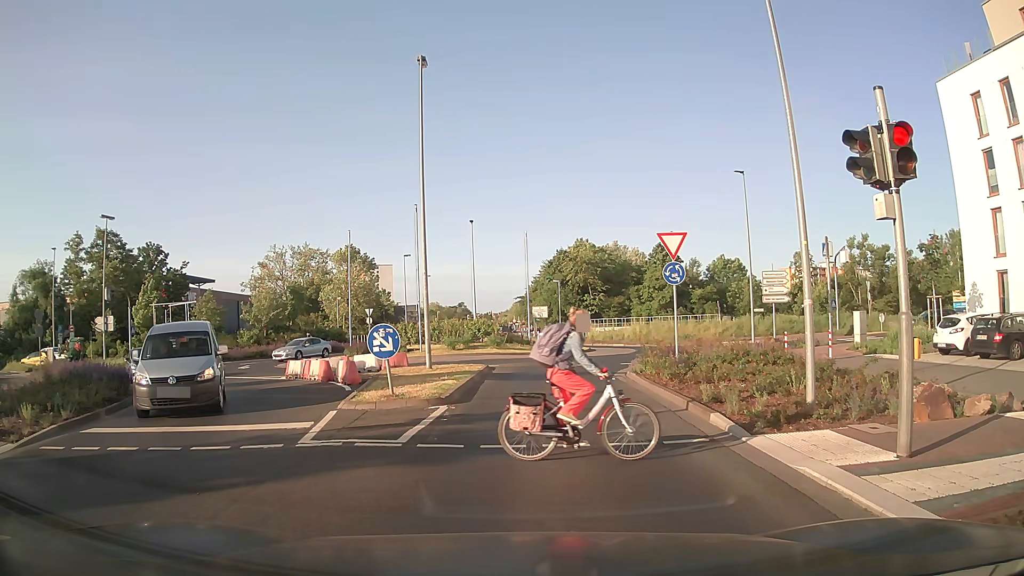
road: secondary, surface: asphalt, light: Day
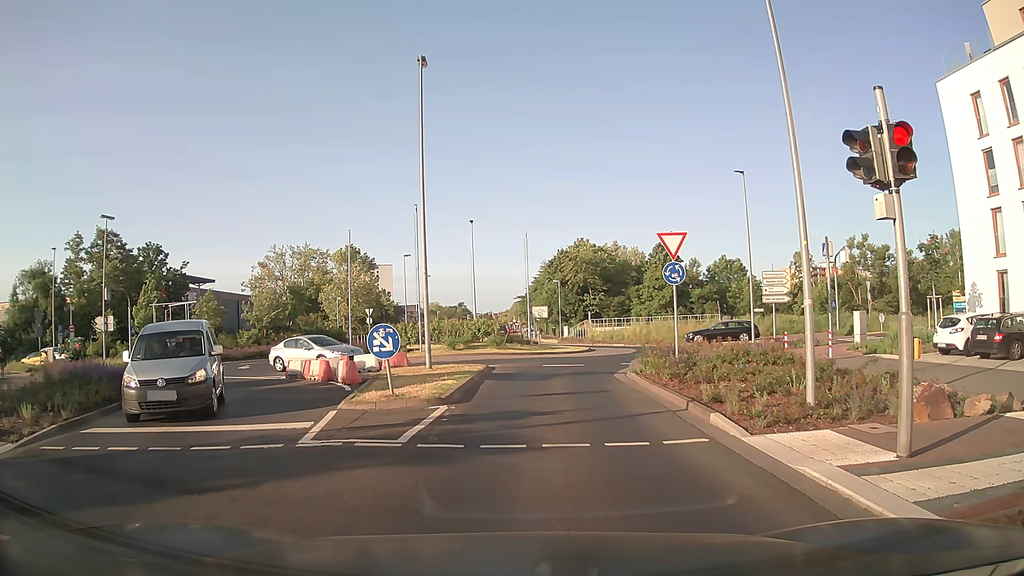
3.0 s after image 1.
(0.0, 0.0) m; 0°
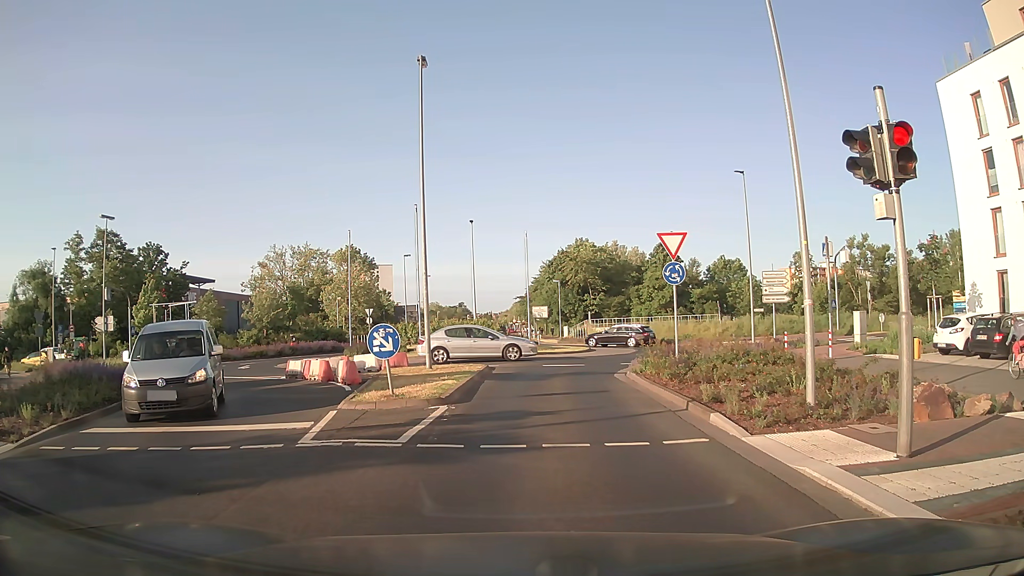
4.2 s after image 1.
(0.0, 0.0) m; 0°
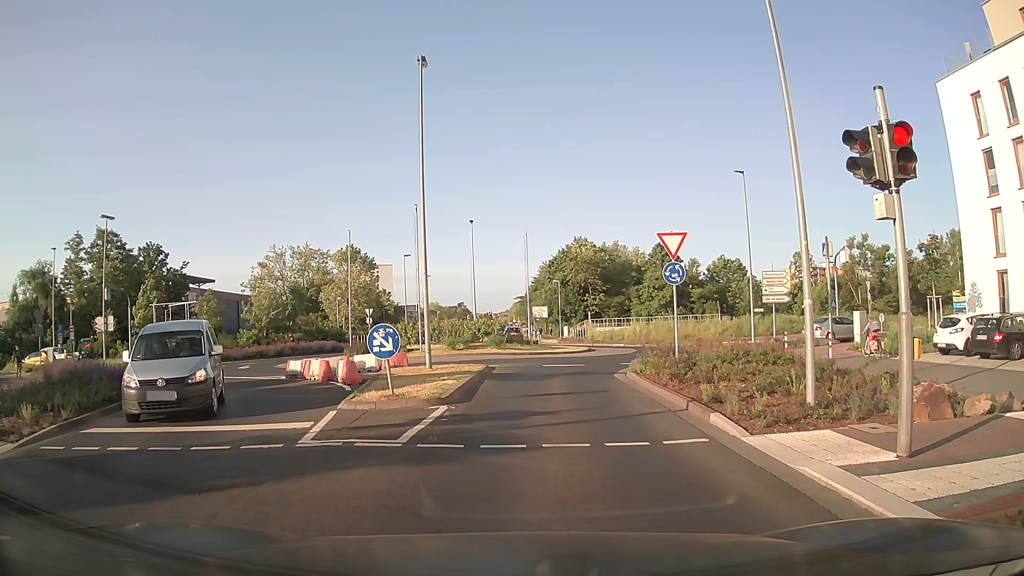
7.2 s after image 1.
(0.0, 0.0) m; 0°
(0, +10) (+1, +20) (+4, +29) (+8, +39) (+6, +48) (+2, +57) (0, +67) (-1, +77) (-1, +87) (-1, +97) m
